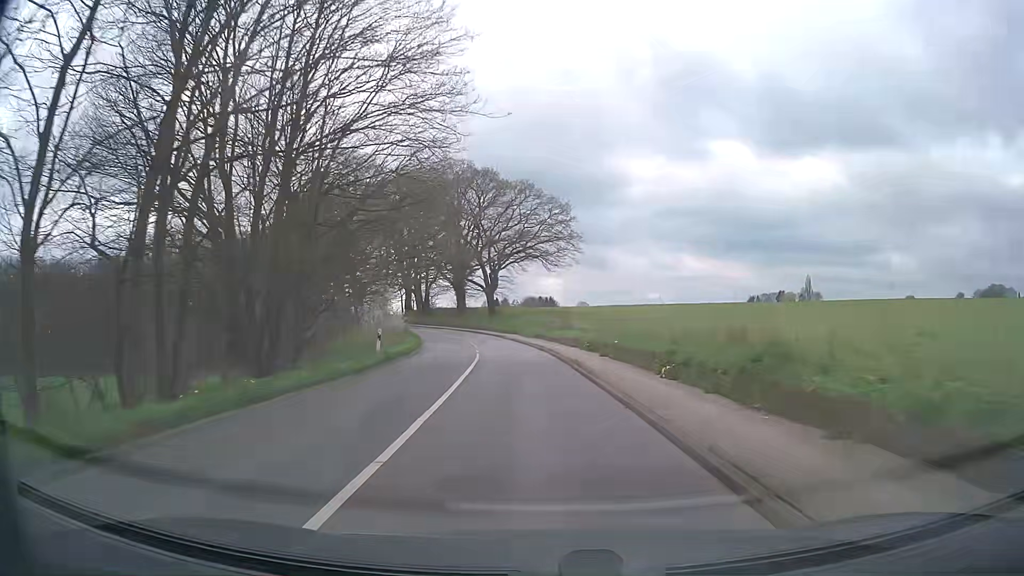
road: tertiary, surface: asphalt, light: Day
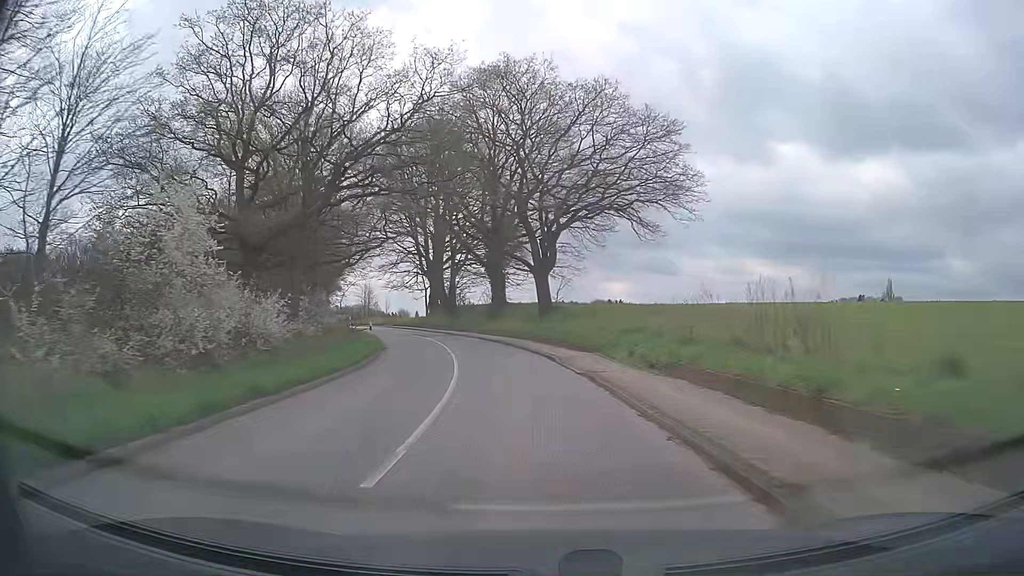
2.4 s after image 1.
(-1.0, +29.8) m; -5°
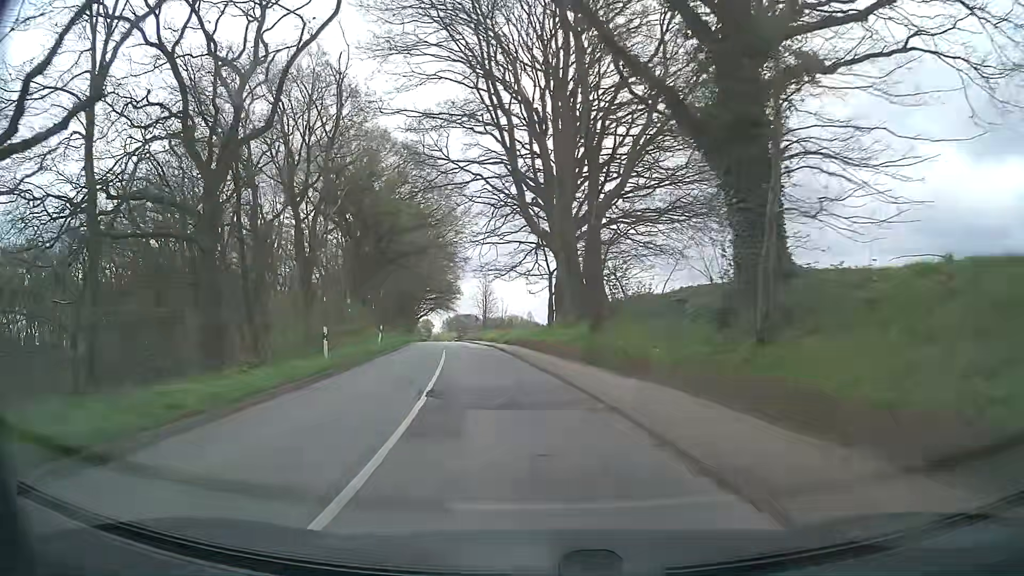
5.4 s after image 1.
(-4.0, +37.2) m; -13°
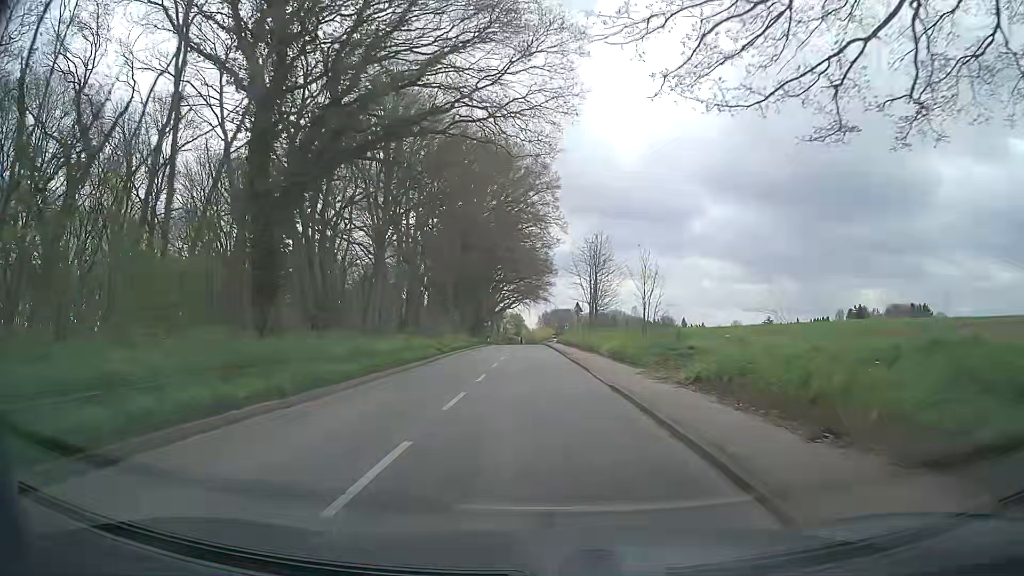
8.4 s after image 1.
(-4.2, +37.5) m; -10°
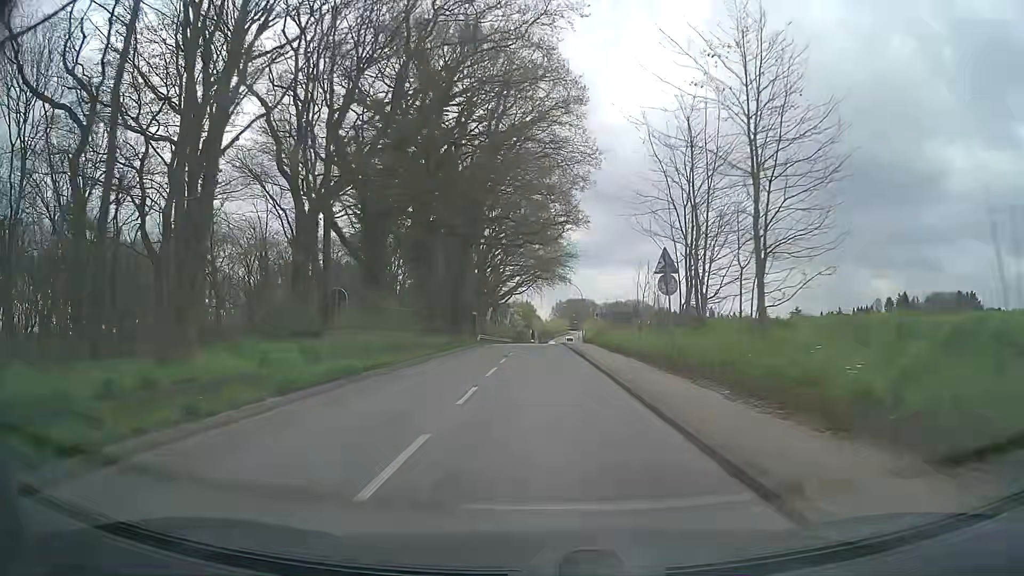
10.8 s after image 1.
(+0.1, +30.7) m; 0°
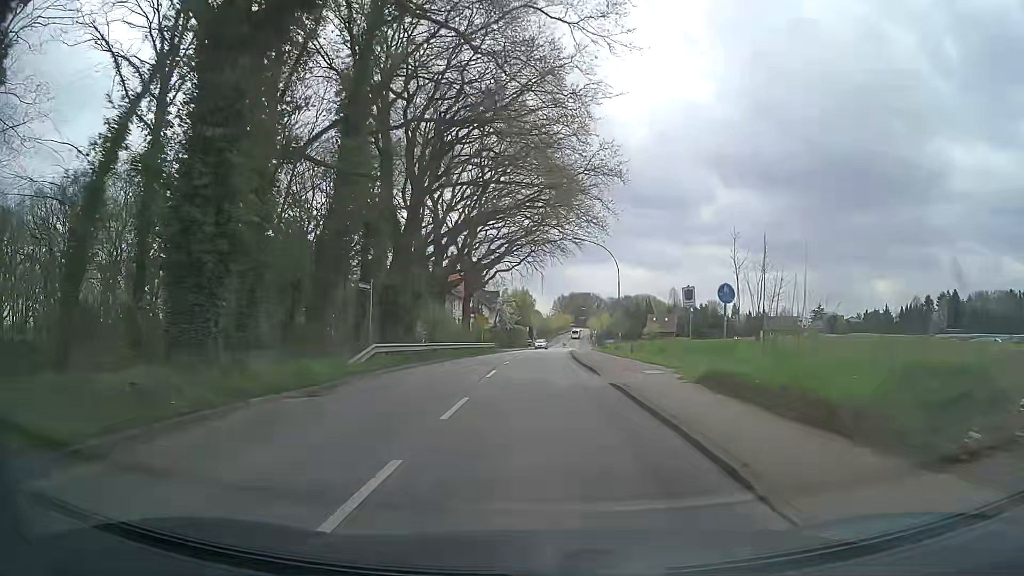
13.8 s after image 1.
(0.0, +38.6) m; 0°
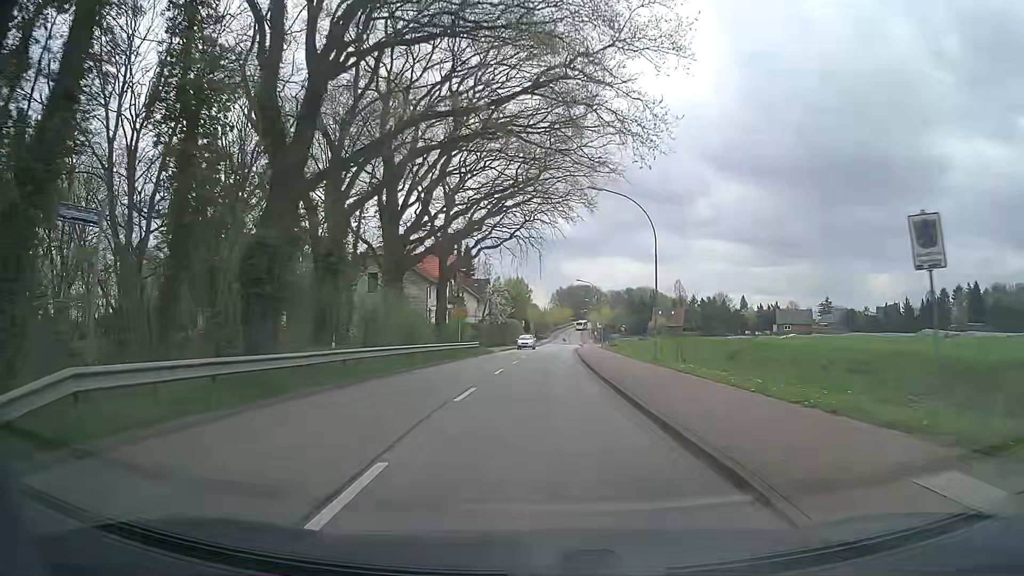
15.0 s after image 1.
(+0.1, +15.4) m; 0°
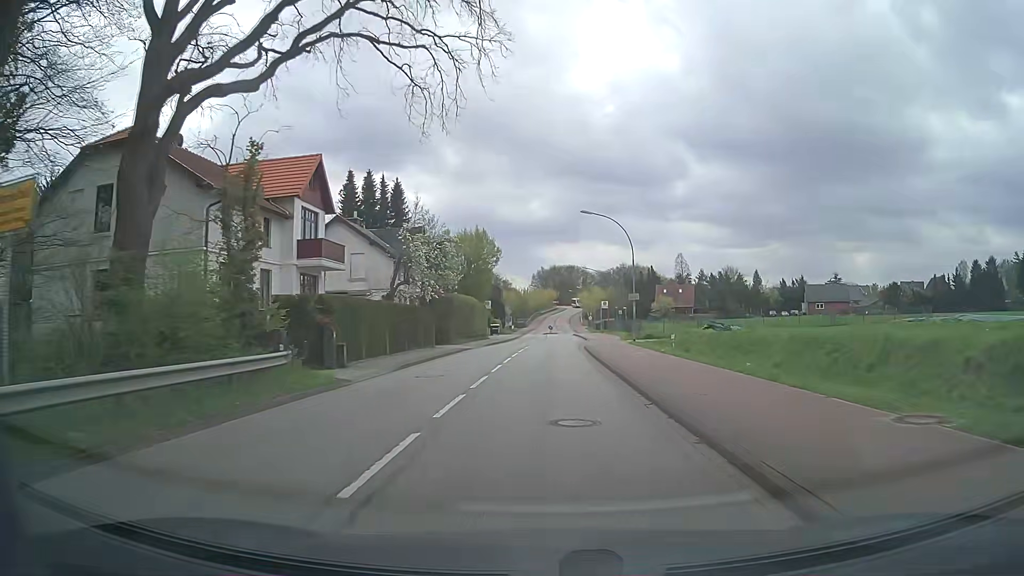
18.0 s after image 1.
(+0.9, +39.0) m; +2°
(0, +10) (0, +20) (0, +30) (+1, +40) (+1, +50) (+2, +60) (+2, +70) (+2, +80) (+2, +90) (+3, +100) m
